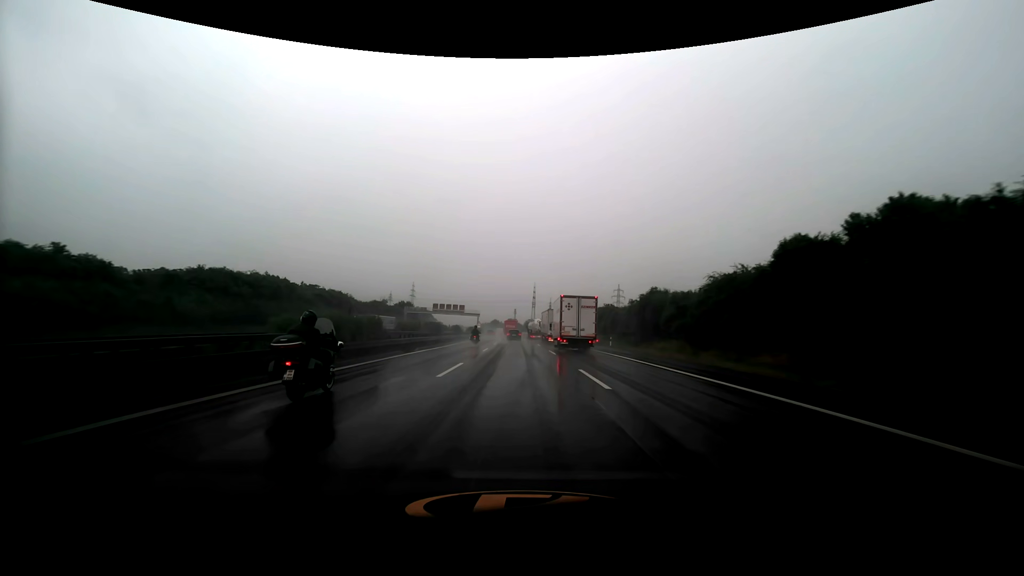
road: motorway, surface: asphalt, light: Day
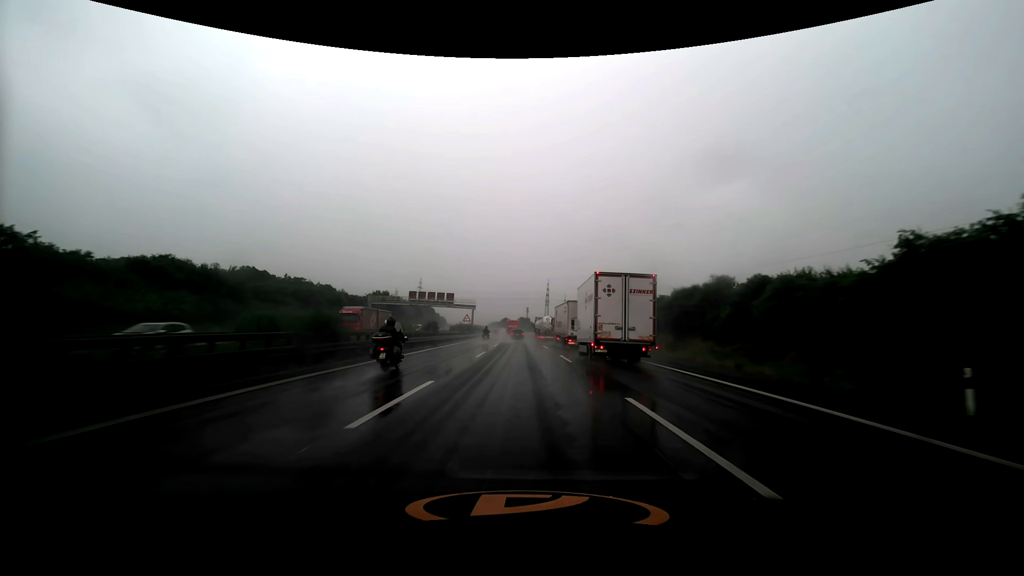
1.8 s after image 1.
(-0.6, +43.8) m; -1°
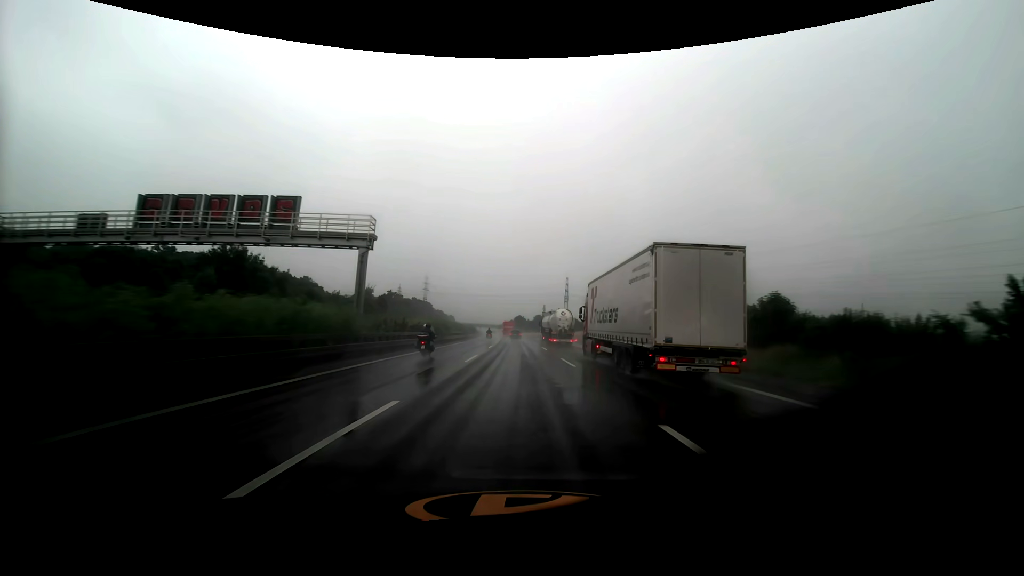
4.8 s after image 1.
(-1.2, +75.4) m; -2°
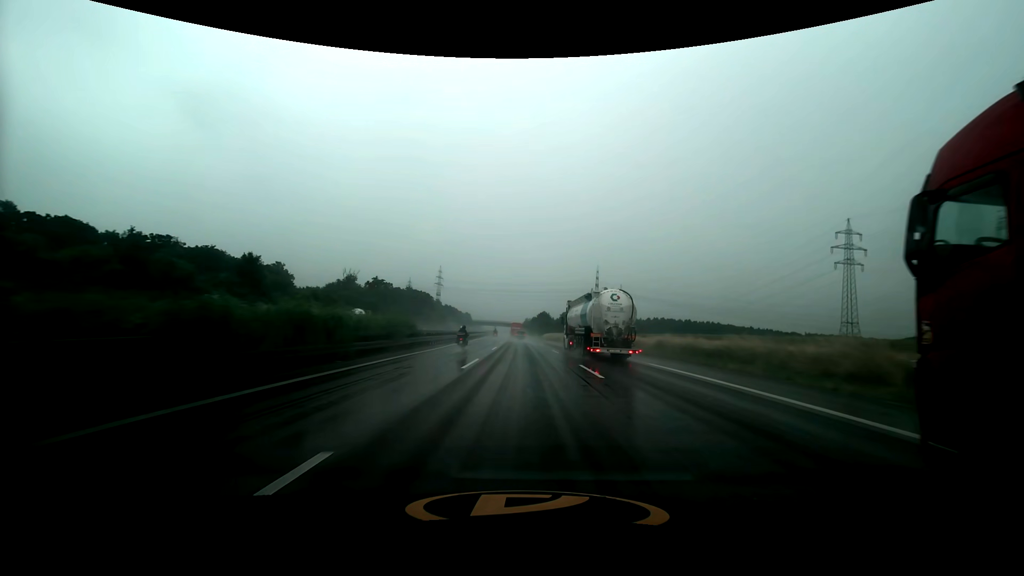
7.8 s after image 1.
(-1.7, +76.4) m; -2°
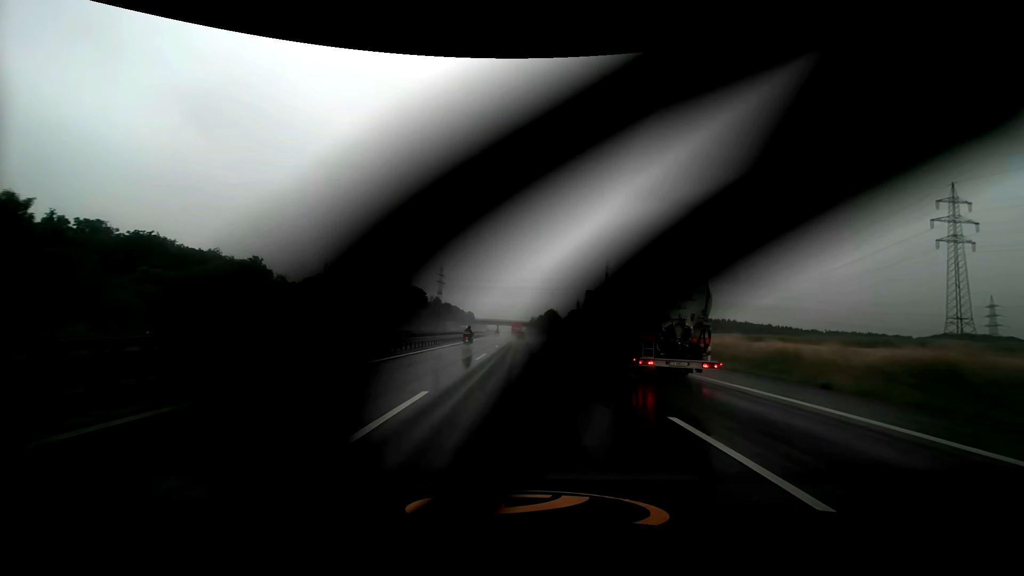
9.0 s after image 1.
(-0.2, +31.1) m; -1°
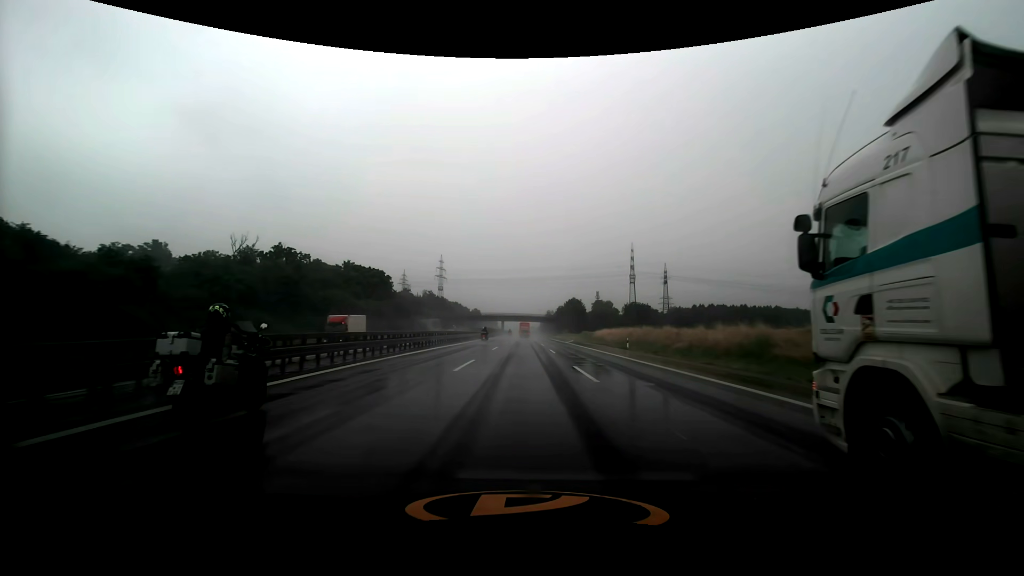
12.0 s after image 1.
(-0.8, +79.1) m; -1°
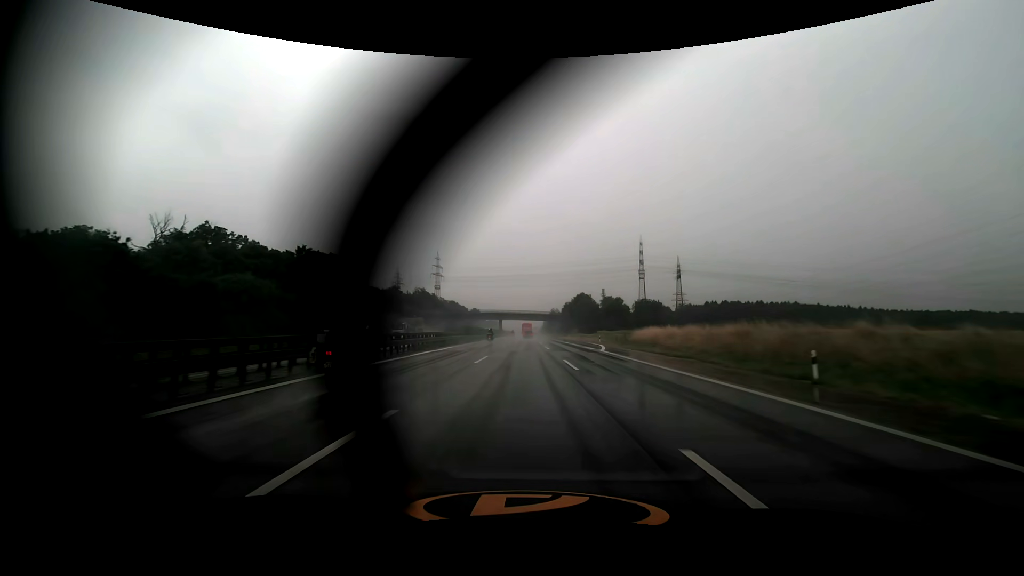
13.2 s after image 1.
(0.0, +31.9) m; 0°
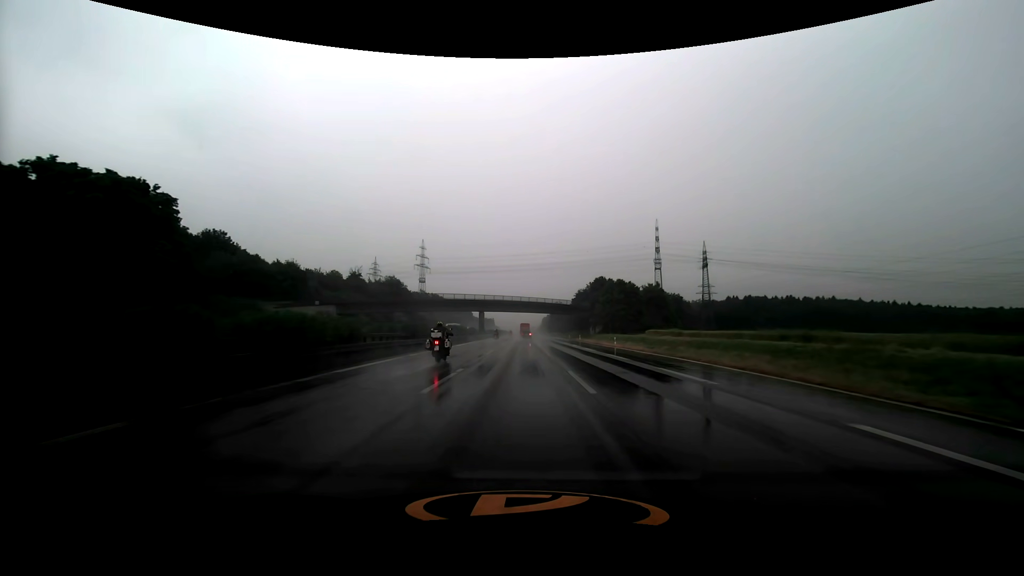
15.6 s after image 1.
(+0.2, +64.5) m; 0°
(0, +10) (0, +20) (0, +30) (0, +40) (0, +50) (0, +60) (0, +70) (0, +80) (0, +90) (0, +100) m
